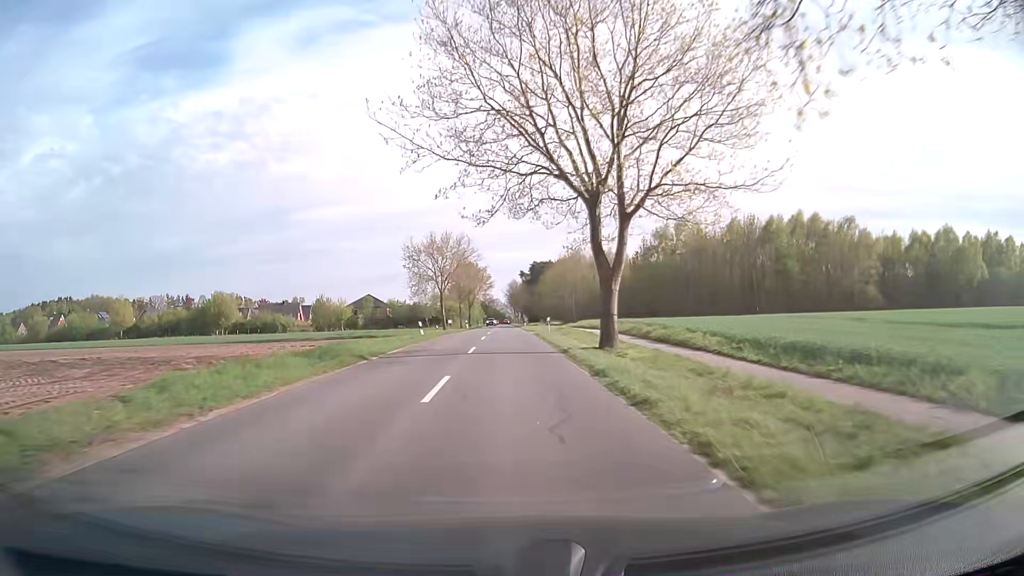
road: secondary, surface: asphalt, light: Day
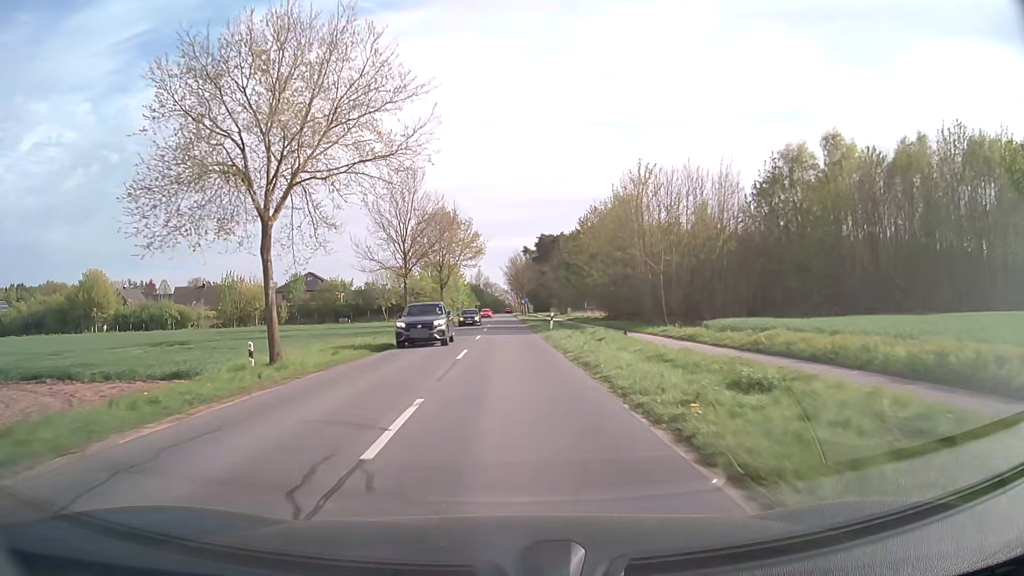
(+0.1, +51.8) m; 0°
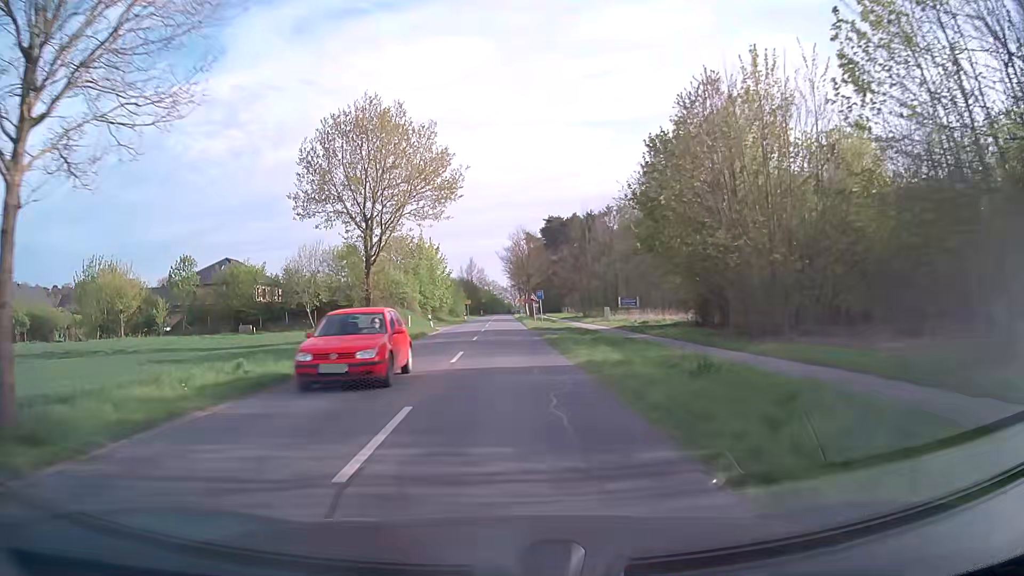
(0.0, +36.6) m; 0°
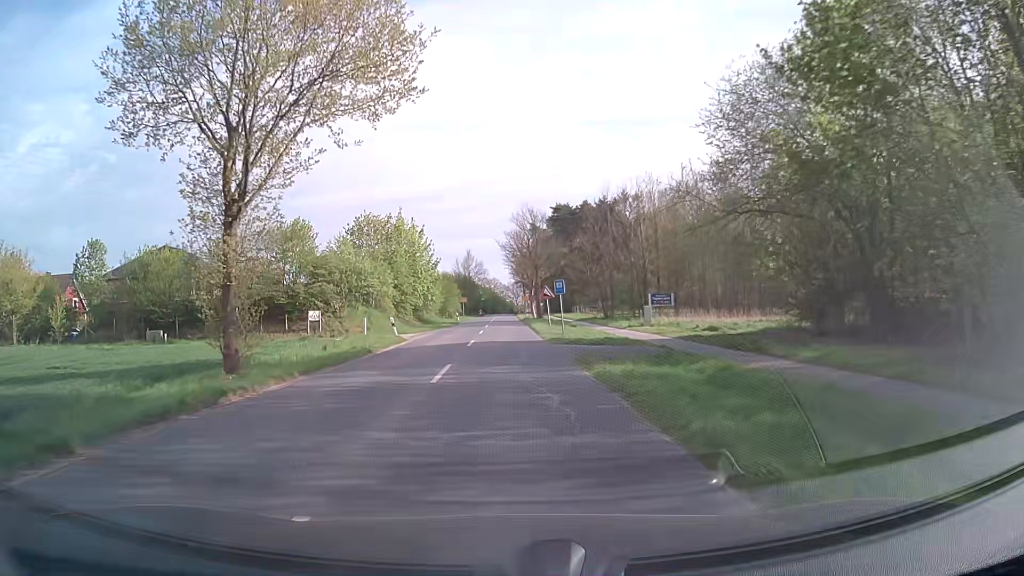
(-0.1, +16.9) m; 0°
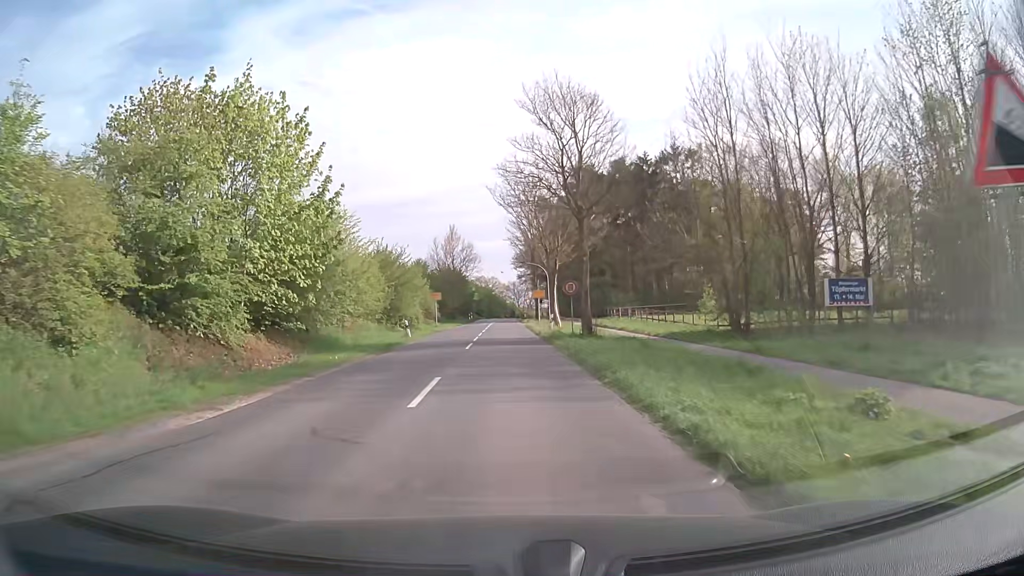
(0.0, +38.8) m; 0°
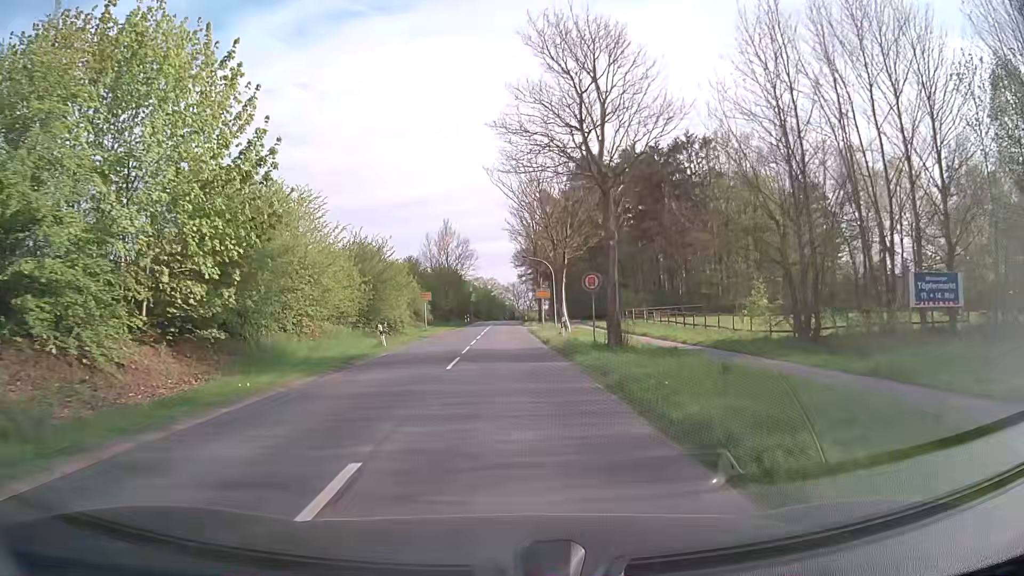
(0.0, +7.4) m; 0°
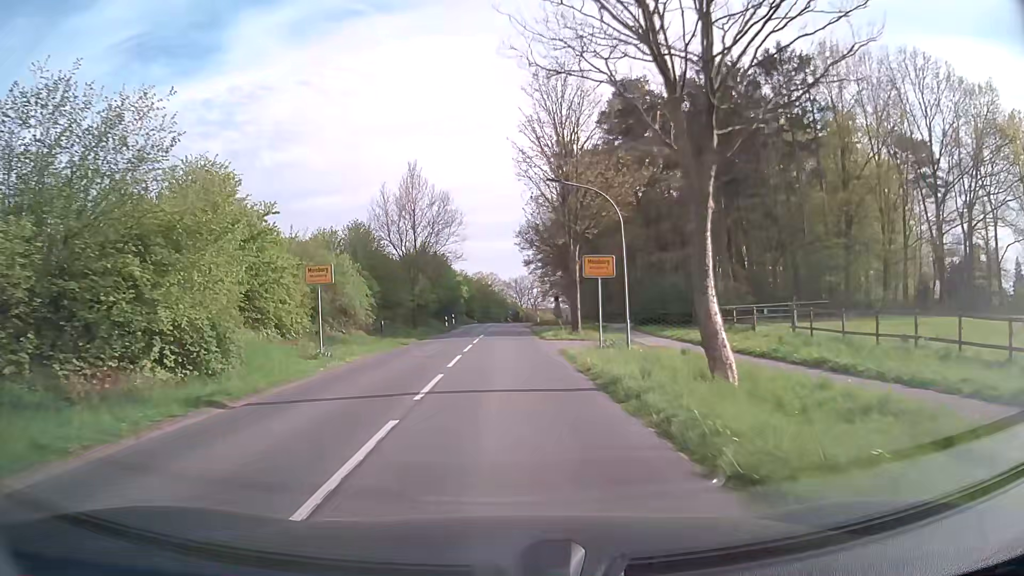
(0.0, +29.8) m; 0°
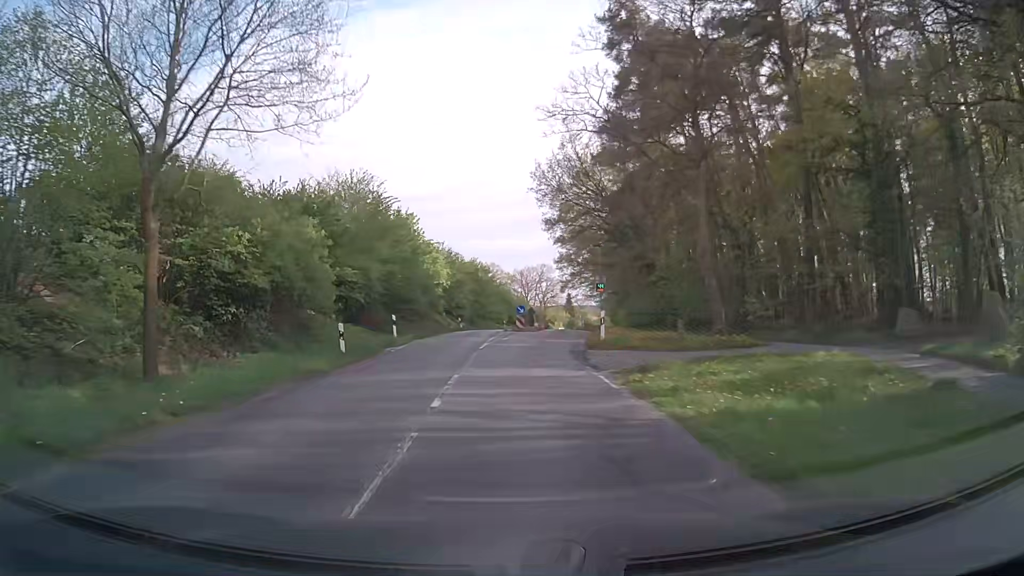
(-0.1, +37.1) m; 0°
(0, +10) (+1, +20) (+2, +30) (+3, +40) (+4, +50) (+5, +60) (+5, +70) (+7, +80) (+9, +89) (+11, +99) m
